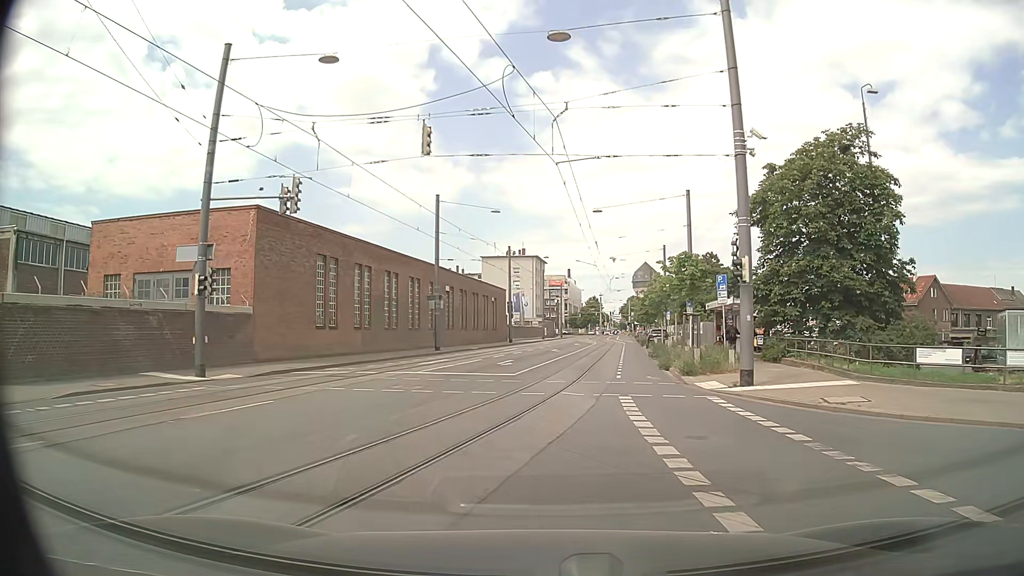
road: secondary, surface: asphalt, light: Day
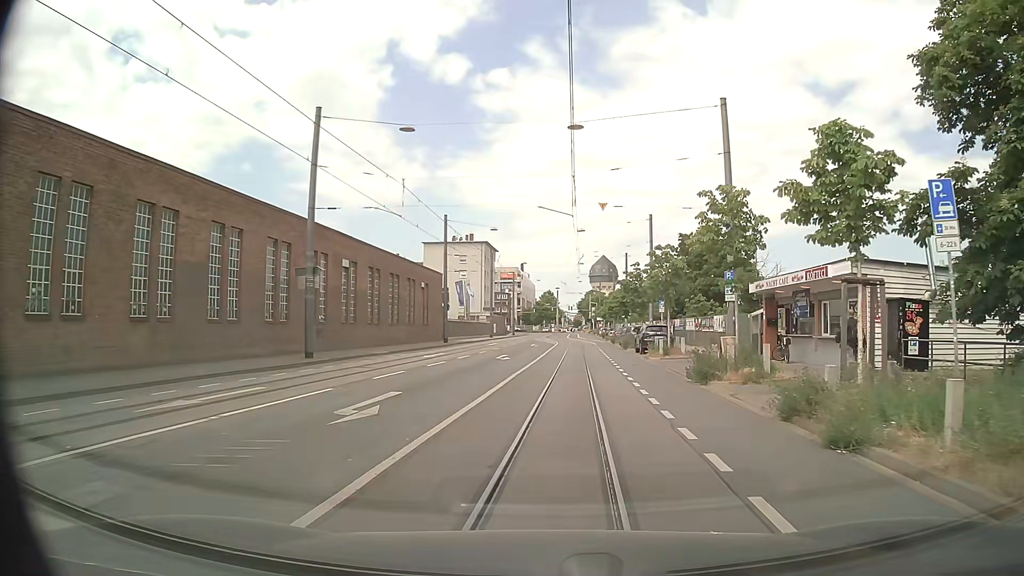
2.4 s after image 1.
(+0.3, +18.0) m; +4°
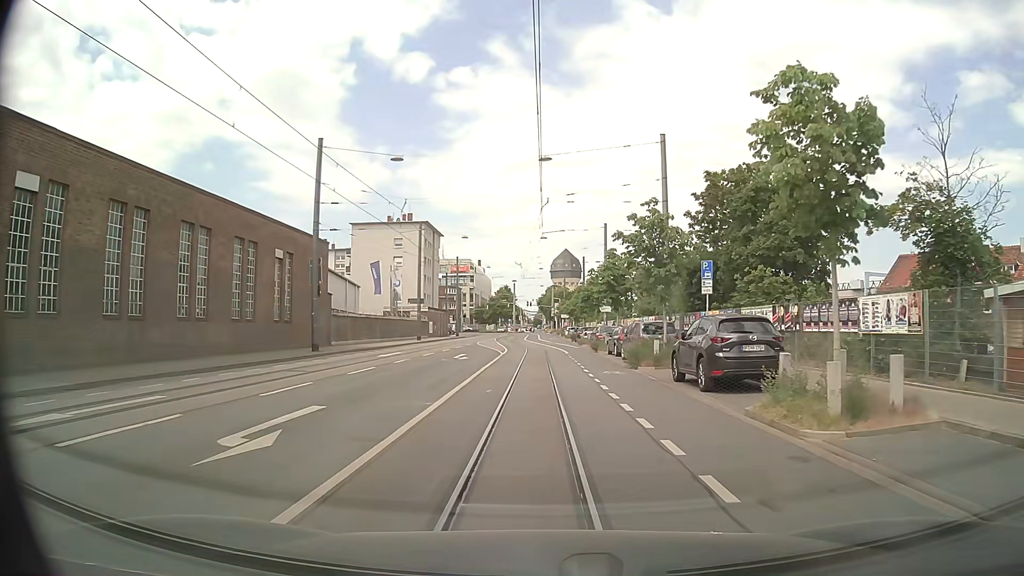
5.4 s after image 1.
(+0.7, +23.3) m; +2°
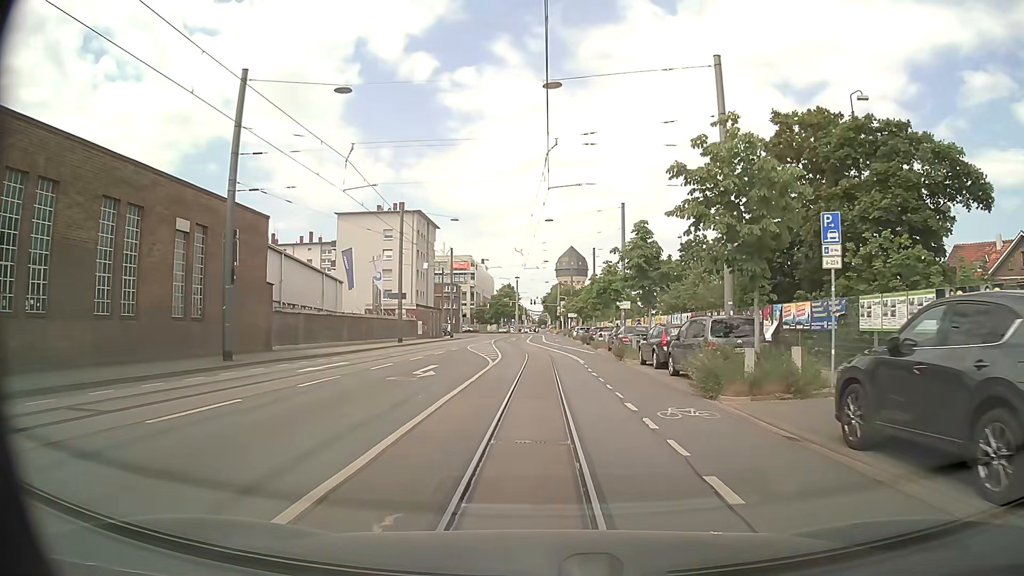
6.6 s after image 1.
(0.0, +10.1) m; 0°
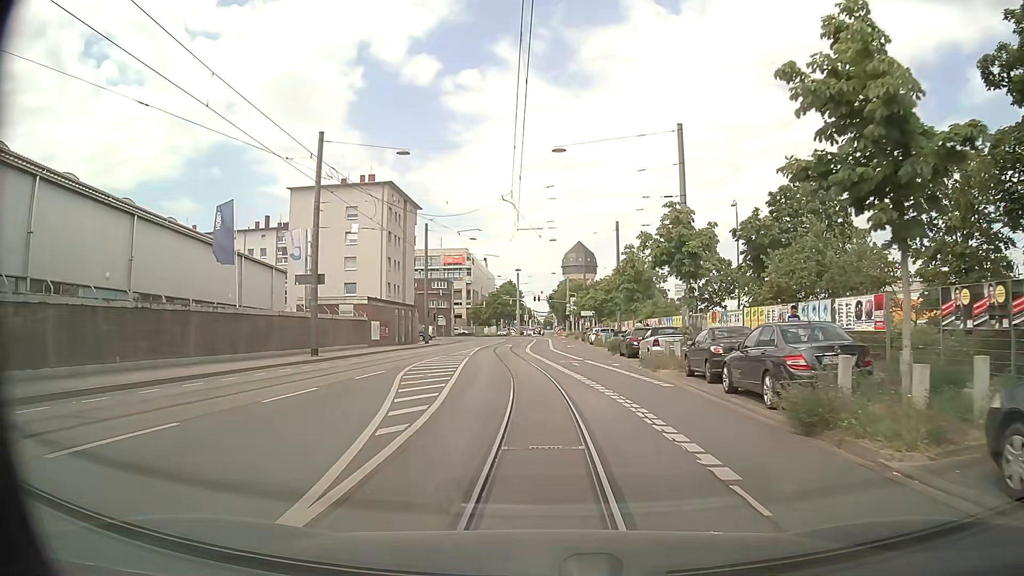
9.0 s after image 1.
(-0.2, +20.5) m; 0°
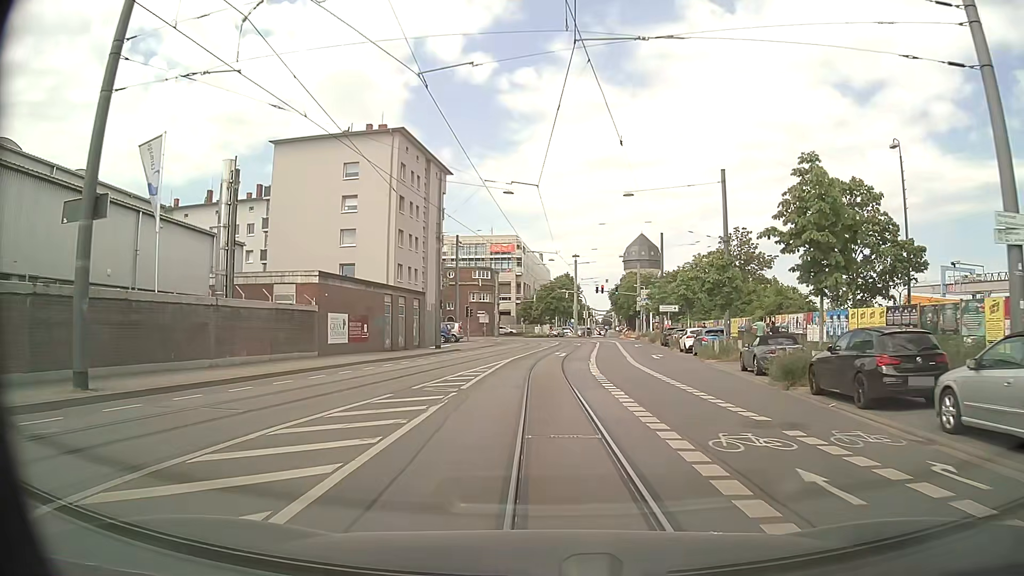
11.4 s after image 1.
(-0.9, +19.8) m; -6°
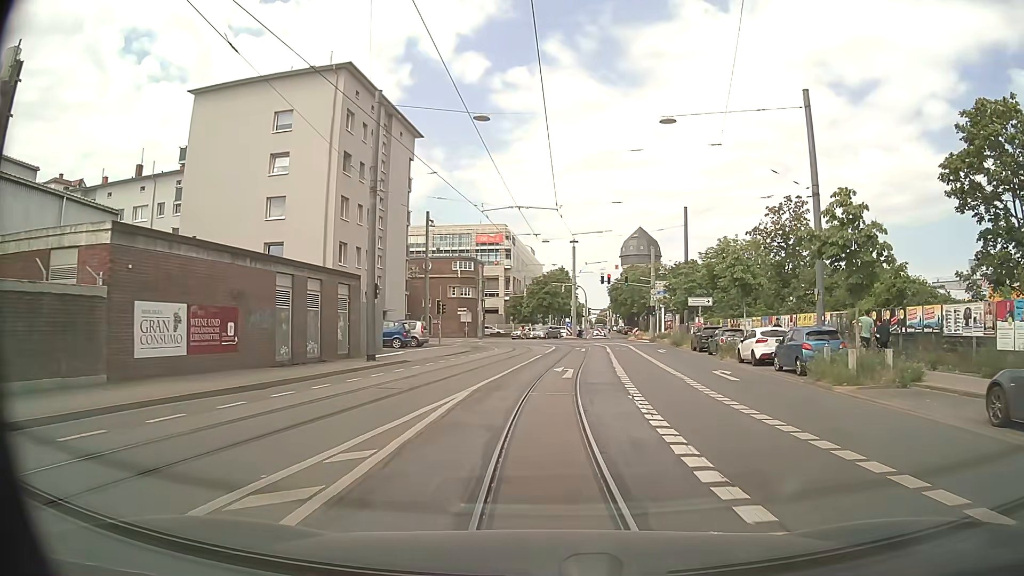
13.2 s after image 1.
(-0.1, +14.3) m; 0°
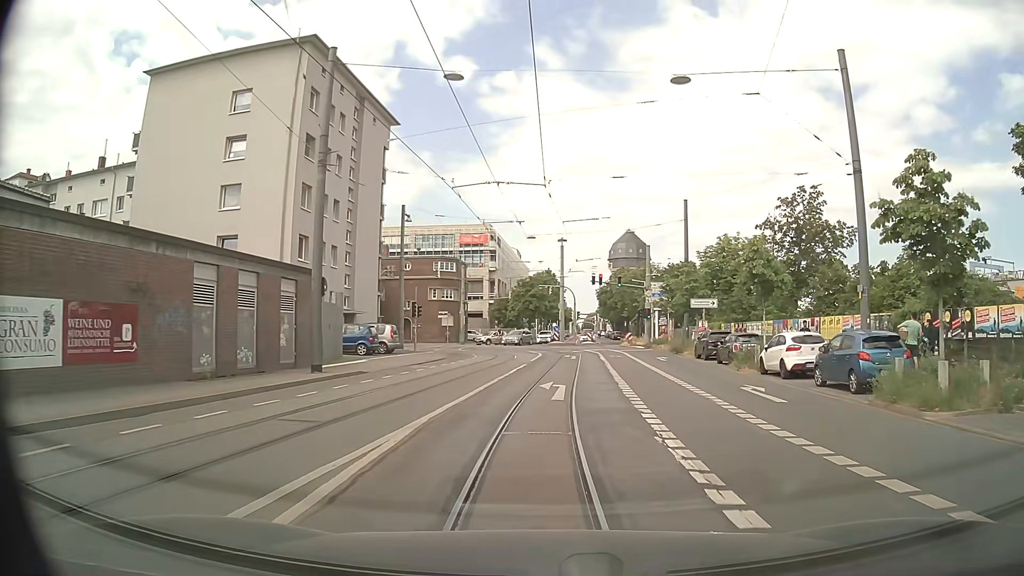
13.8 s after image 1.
(+0.1, +4.8) m; +1°
(0, +10) (+1, +20) (+2, +30) (+2, +40) (+2, +50) (-2, +59) (-9, +66) (-18, +70) (-28, +71) (-38, +72) m
